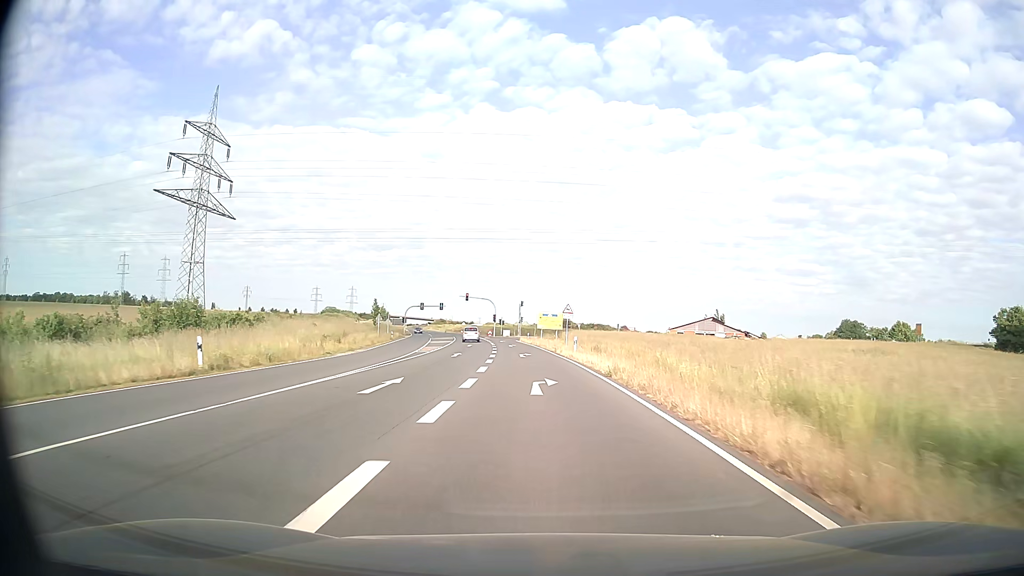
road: primary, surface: asphalt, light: Day
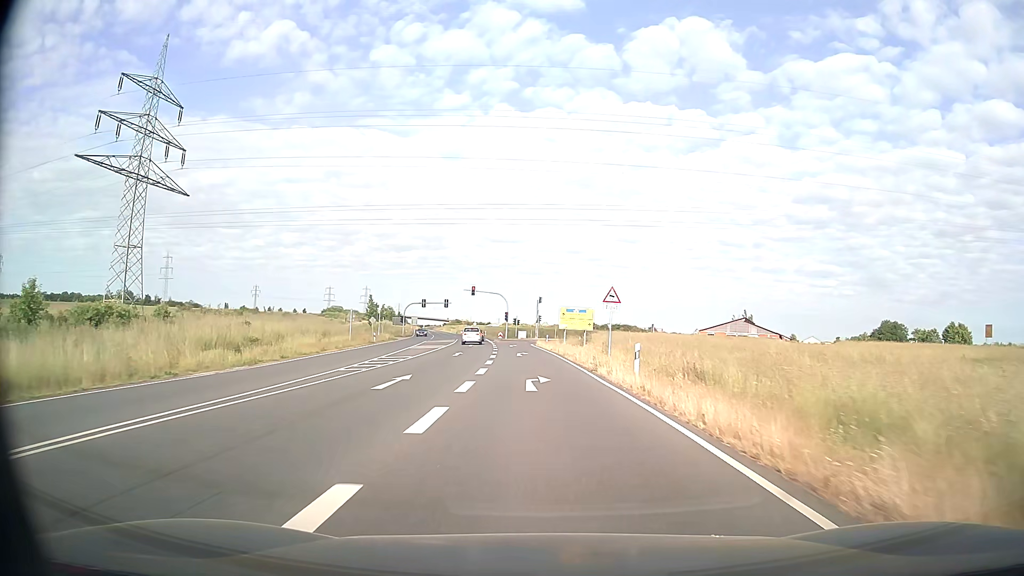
(-0.3, +19.1) m; -2°
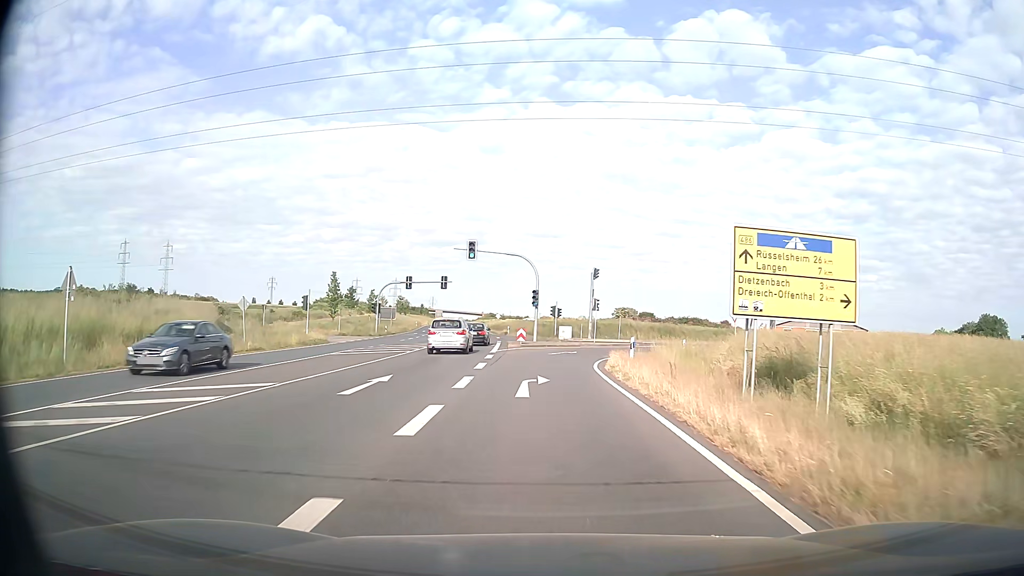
(-1.4, +42.1) m; -3°
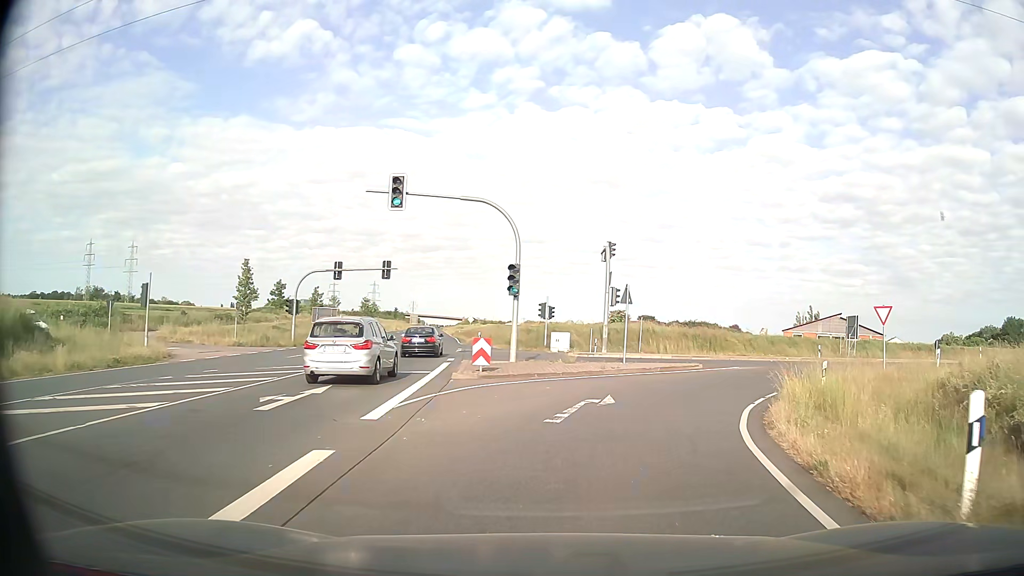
(-0.2, +21.5) m; +1°
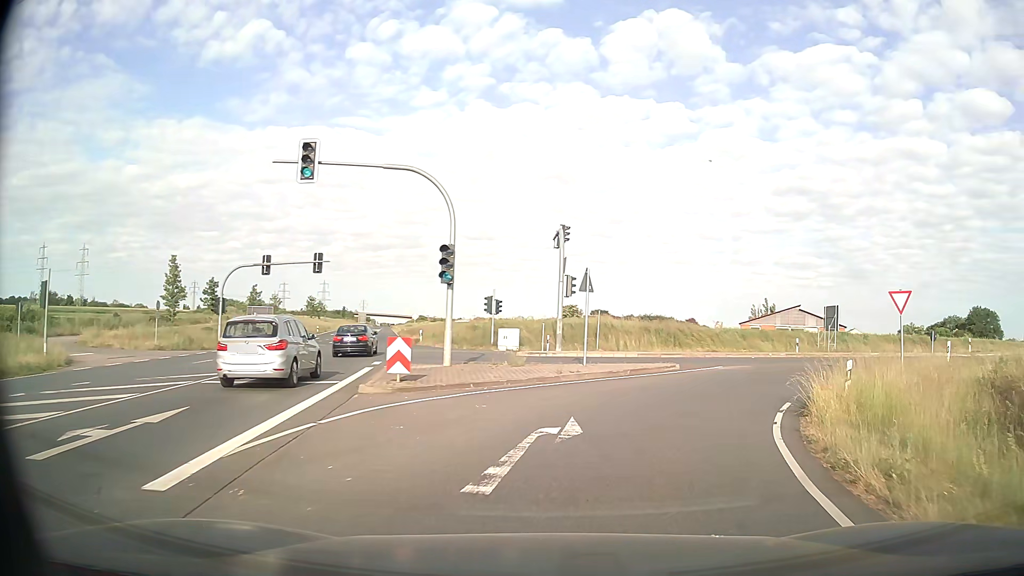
(+0.2, +4.8) m; +4°
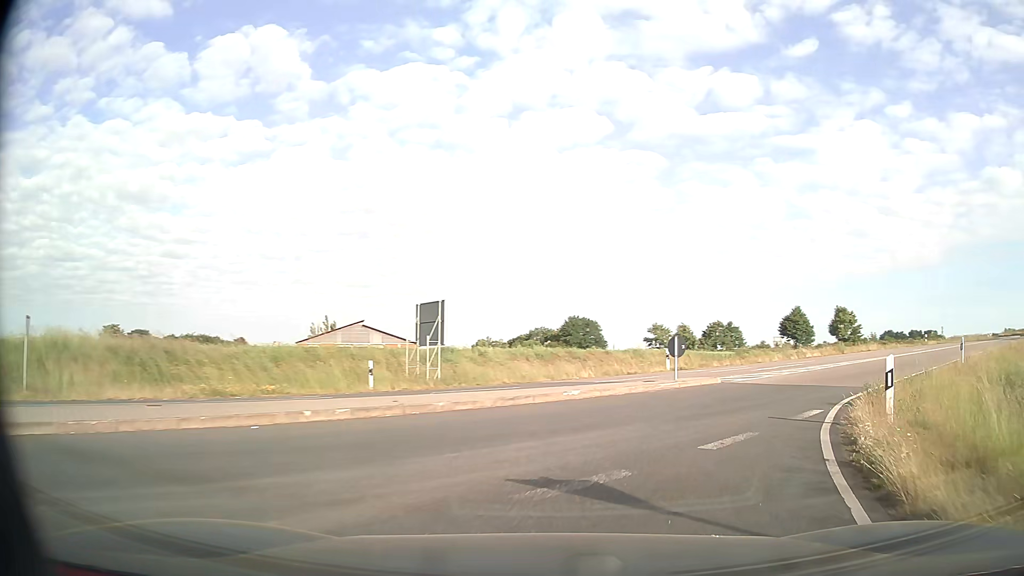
(+6.0, +19.3) m; +37°
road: secondary_link
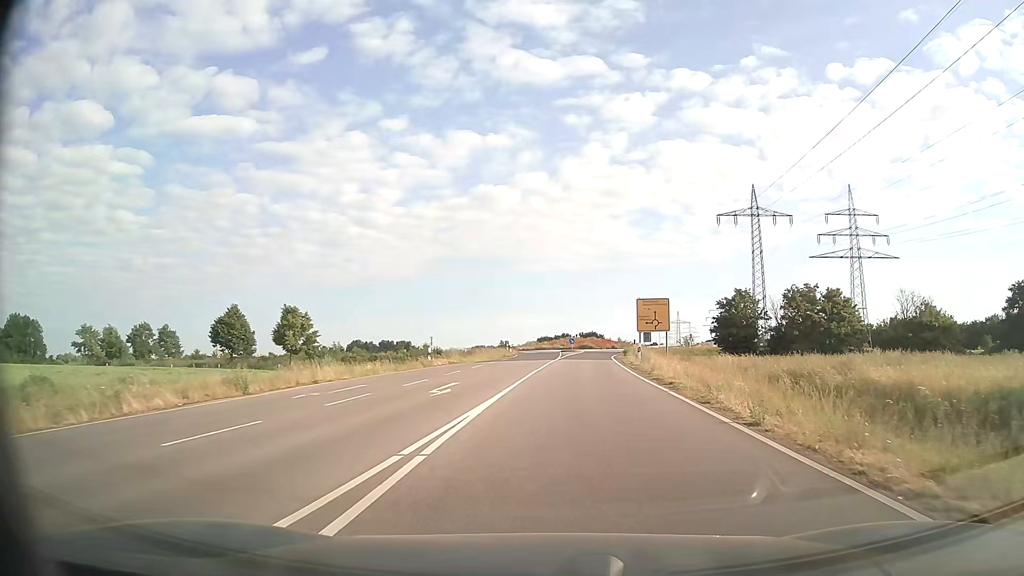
(+12.9, +25.4) m; +46°
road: secondary
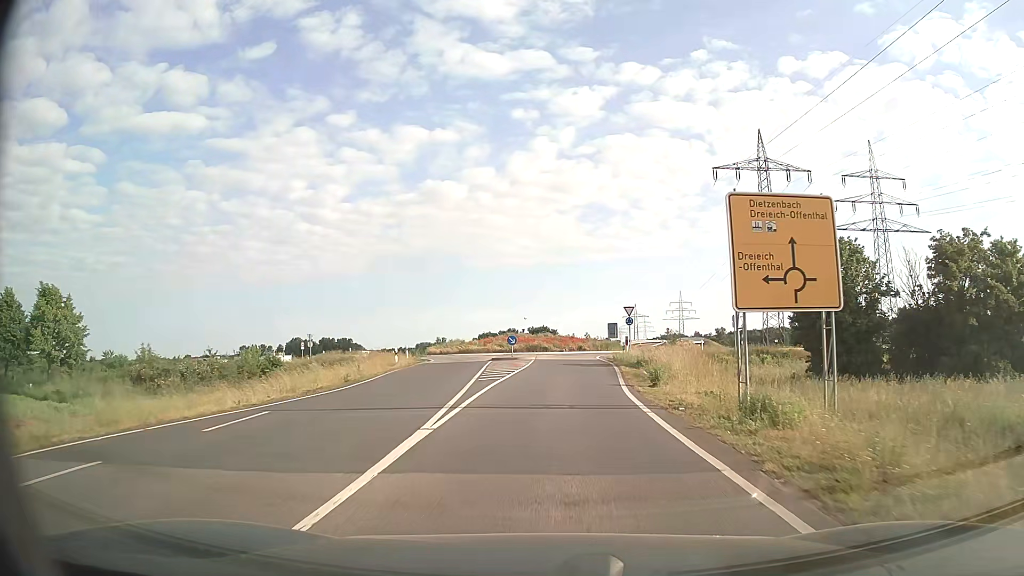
(+1.7, +34.0) m; +4°
(0, +10) (0, +20) (+1, +30) (+1, +40) (+3, +50) (+7, +59) (+10, +68) (+10, +78) (+9, +88) (+10, +98) m
